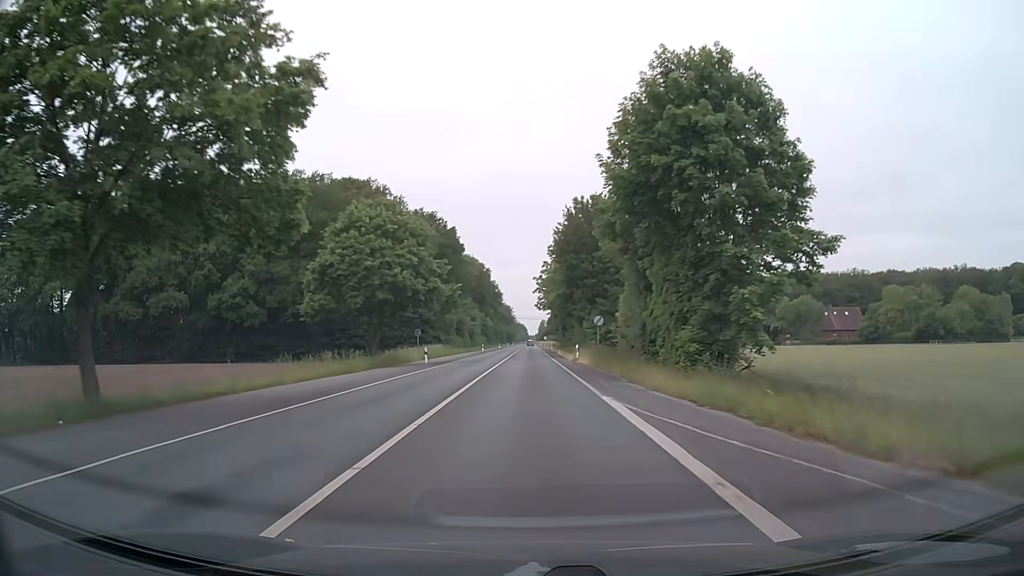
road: secondary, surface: asphalt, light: Day
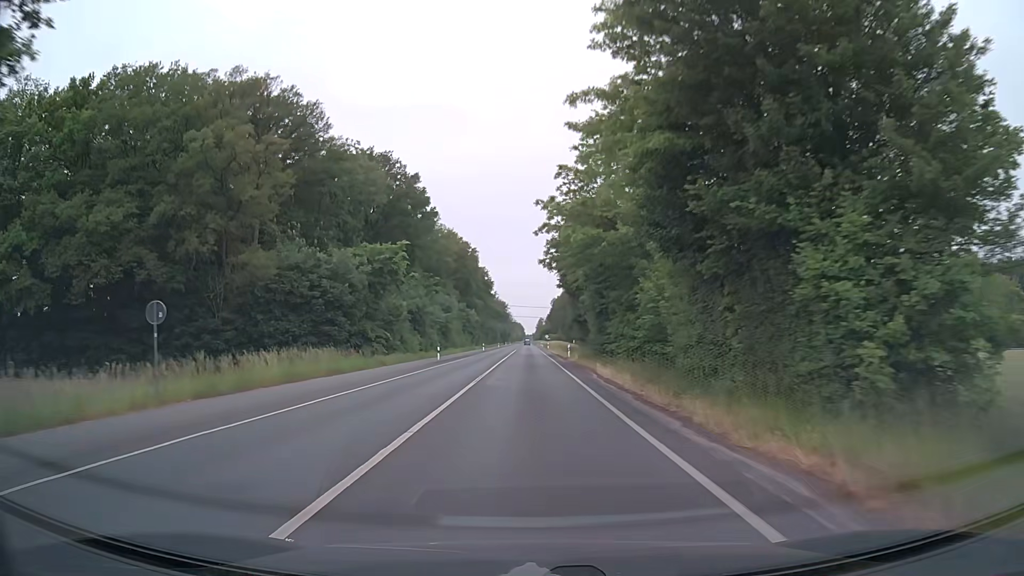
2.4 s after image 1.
(+0.2, +43.5) m; +1°
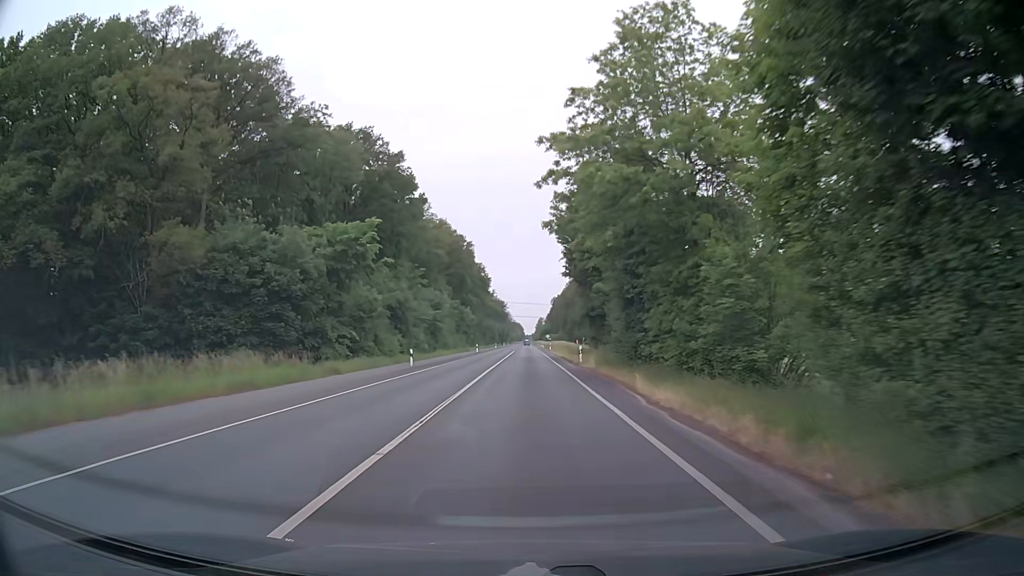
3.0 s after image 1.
(0.0, +11.4) m; 0°
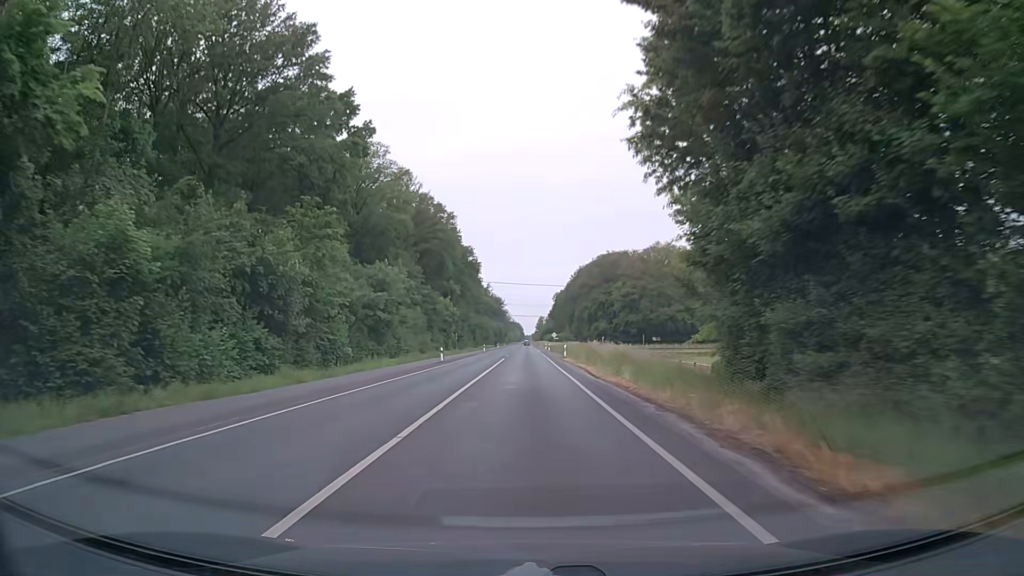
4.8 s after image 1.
(+0.1, +35.9) m; 0°
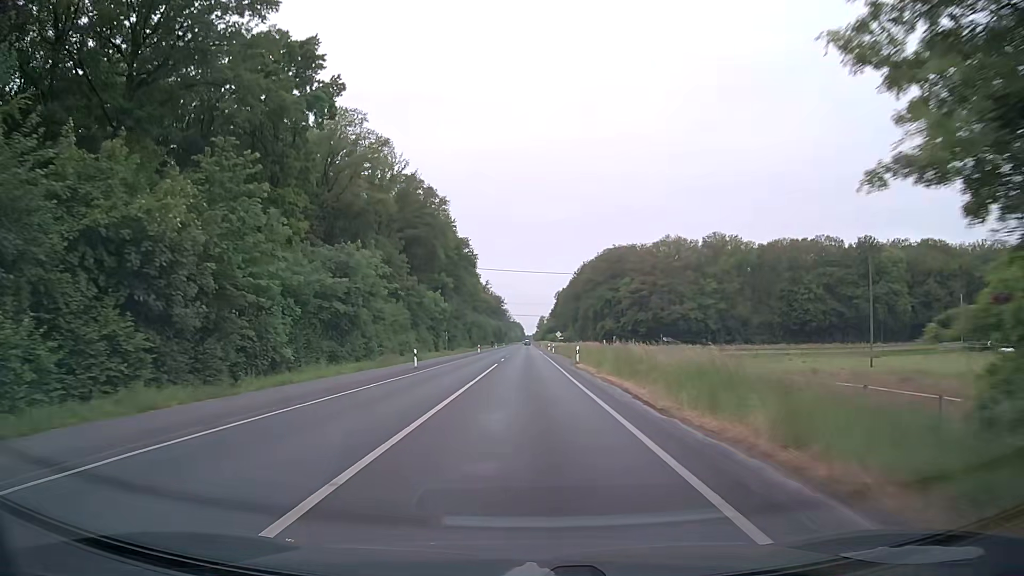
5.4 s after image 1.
(0.0, +12.6) m; 0°
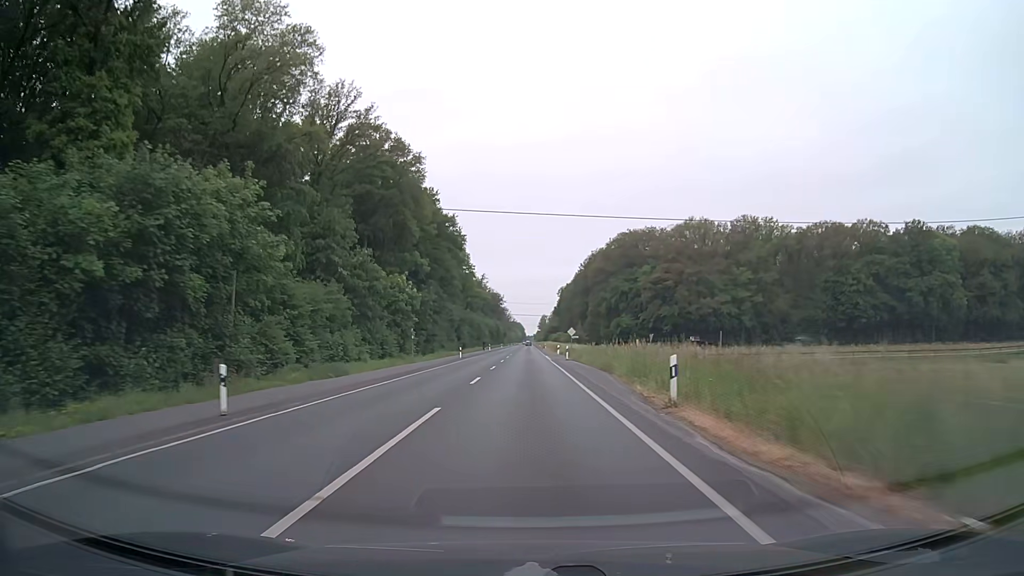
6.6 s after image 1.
(+0.1, +25.9) m; 0°
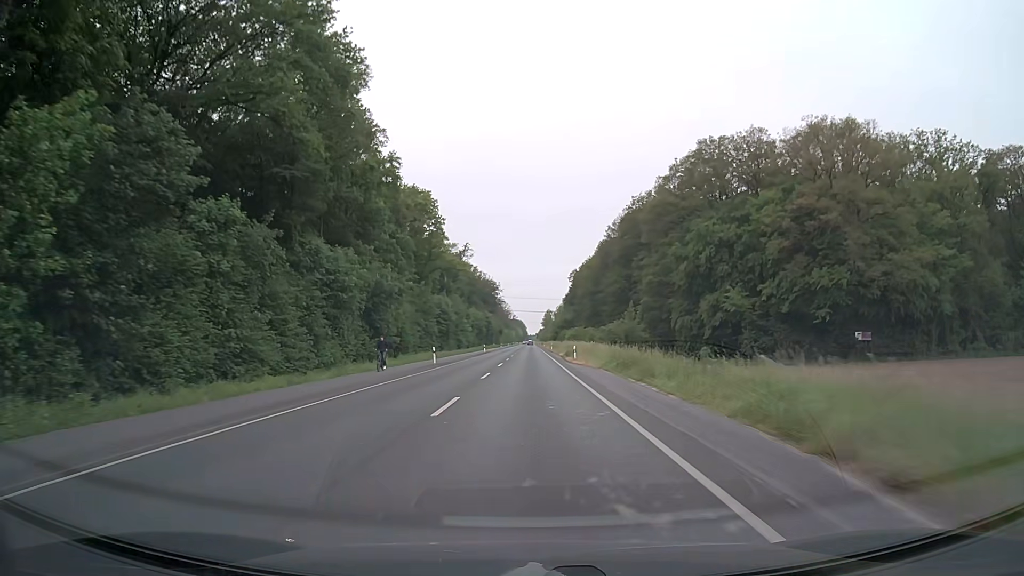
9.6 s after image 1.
(0.0, +69.4) m; 0°
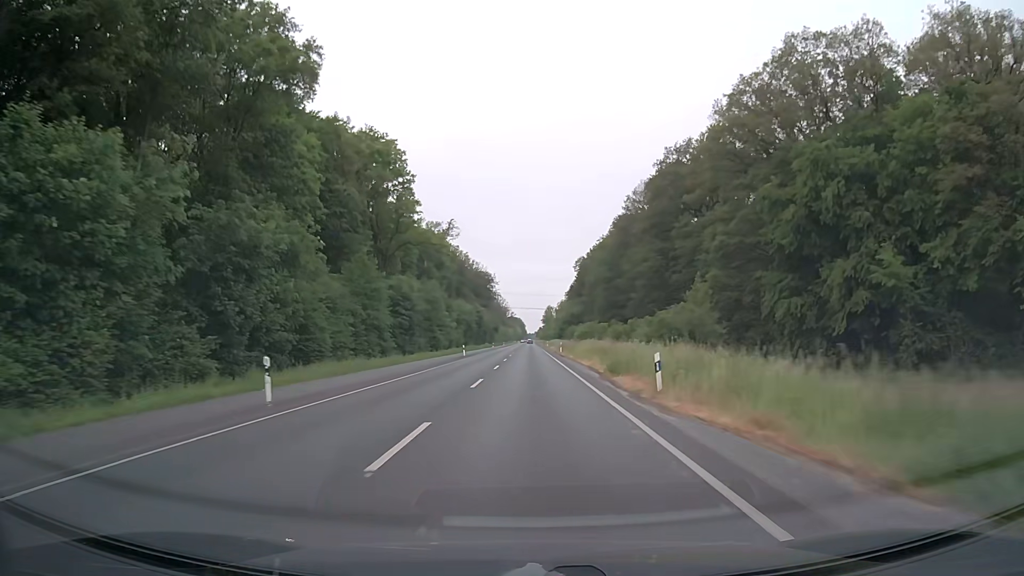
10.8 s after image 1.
(0.0, +29.5) m; 0°
(0, +10) (0, +20) (0, +30) (0, +40) (0, +50) (0, +60) (0, +70) (0, +80) (0, +90) (0, +100) m
